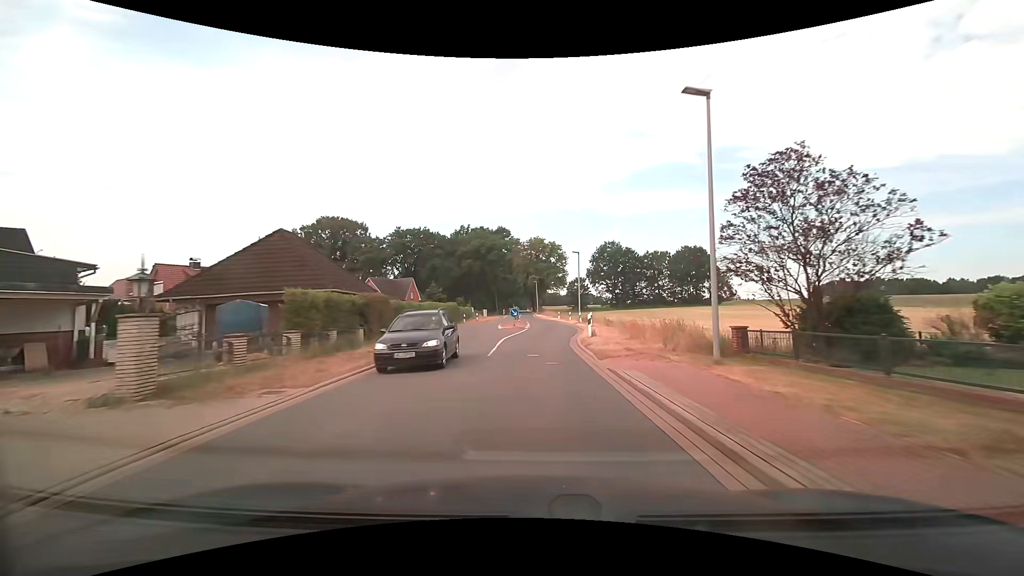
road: tertiary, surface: asphalt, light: Day
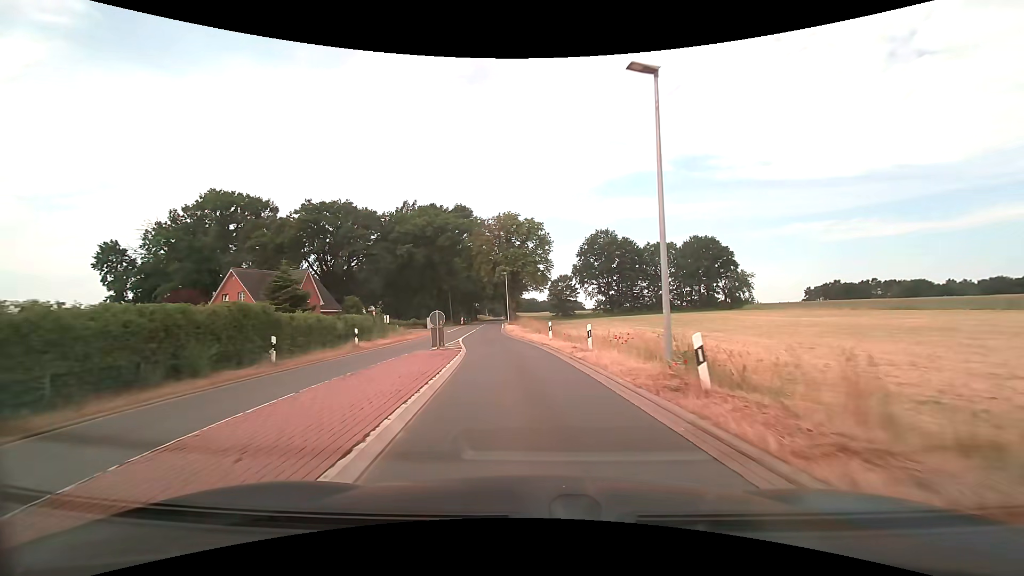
(+1.1, +33.8) m; +3°
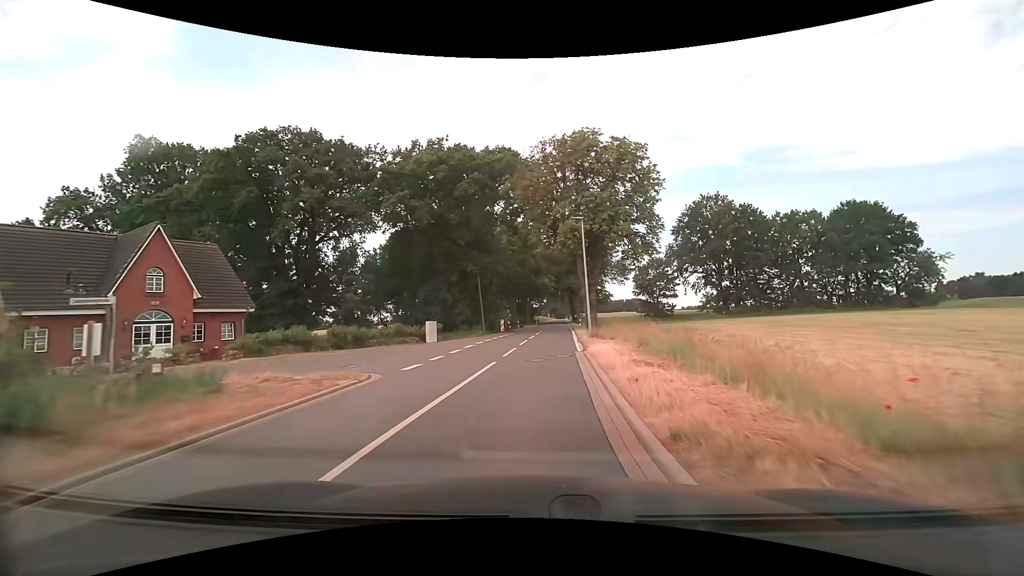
(-2.3, +33.1) m; -7°
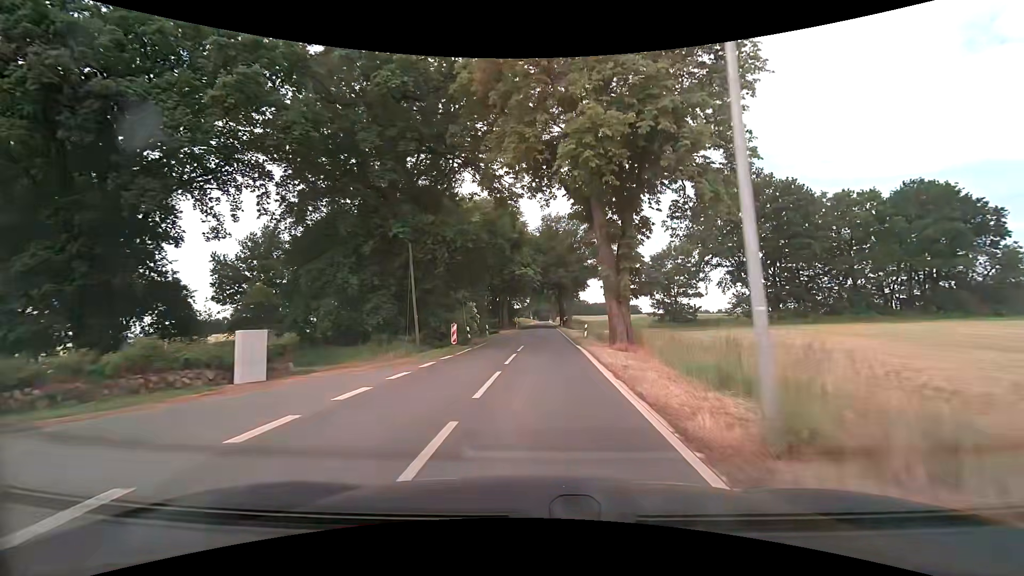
(+0.3, +20.3) m; +2°
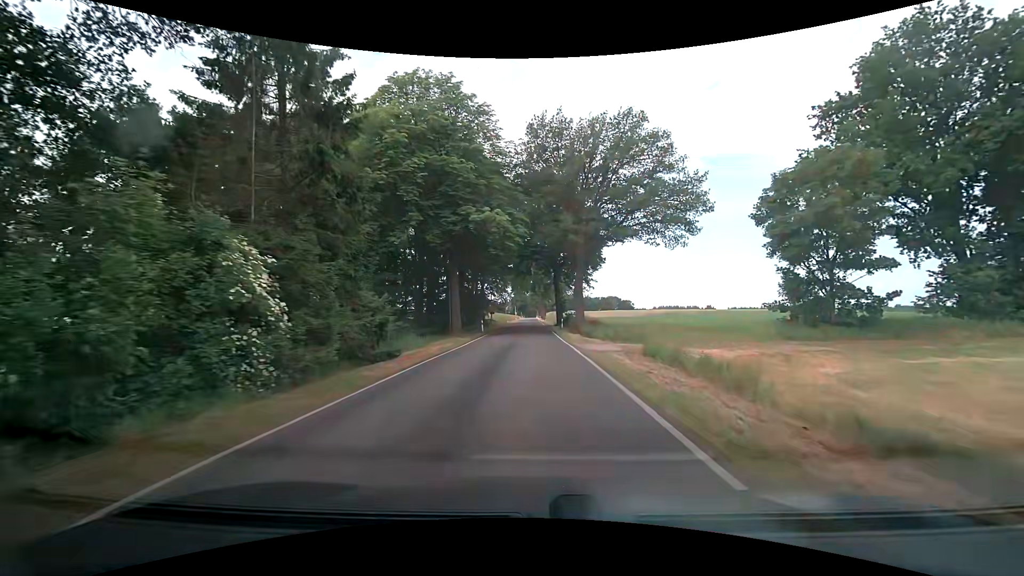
(+0.5, +35.5) m; +2°
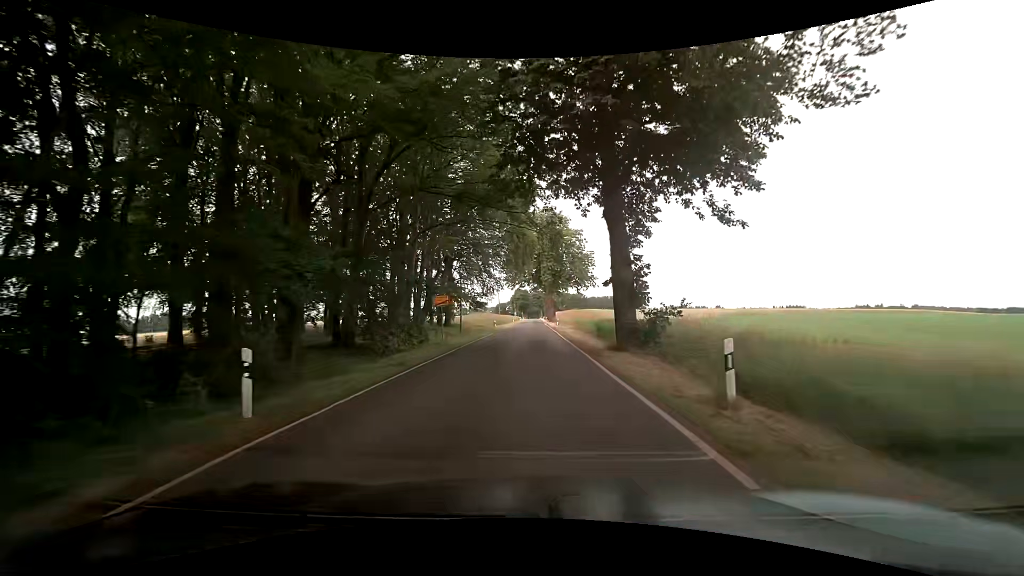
(-0.5, +38.5) m; -1°
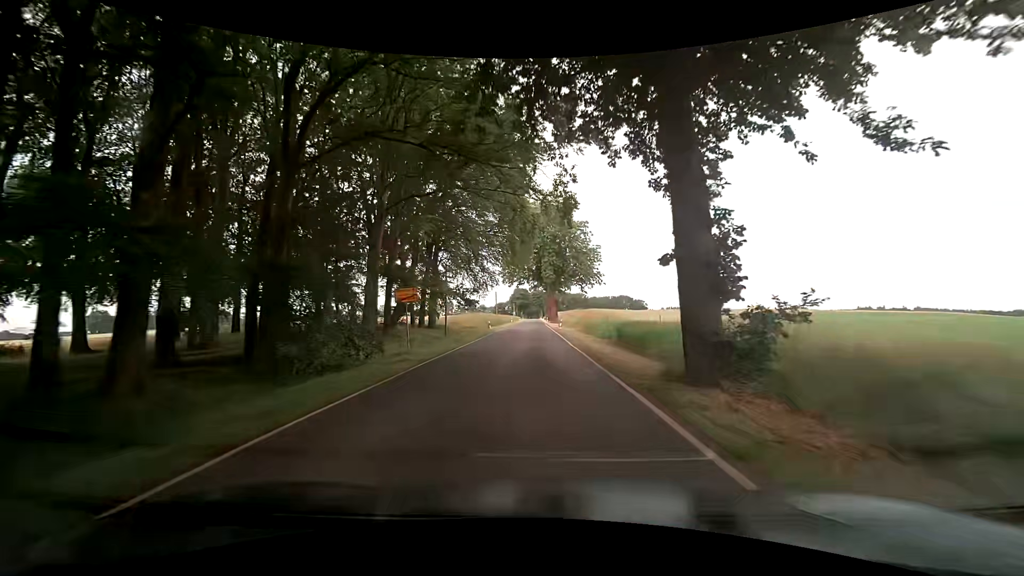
(-0.1, +7.8) m; 0°
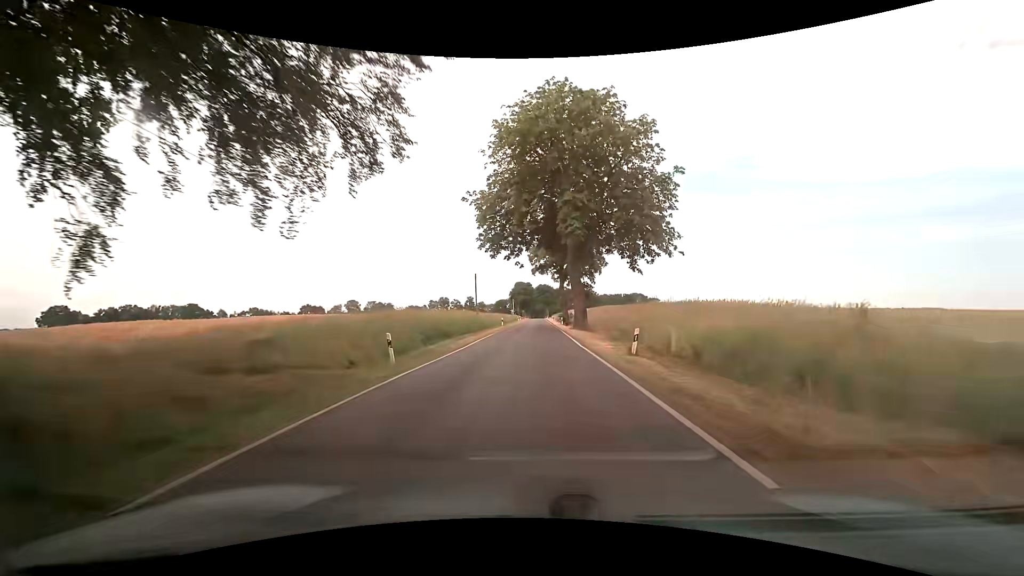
(0.0, +39.1) m; -1°
(0, +10) (0, +20) (+1, +30) (+1, +40) (+1, +50) (+1, +60) (+2, +70) (+2, +80) (+2, +90) (+2, +100) m
